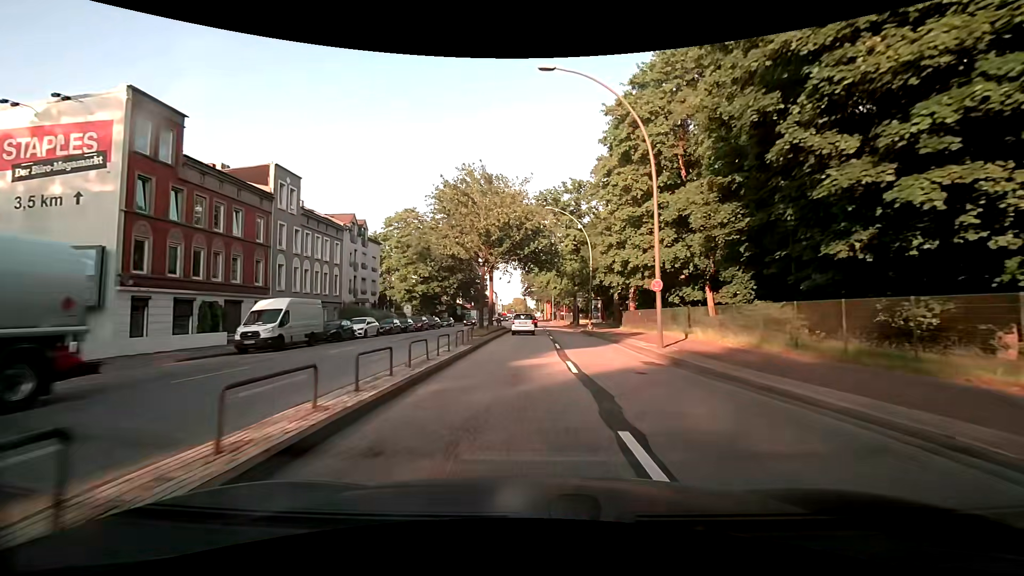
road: primary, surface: asphalt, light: Day
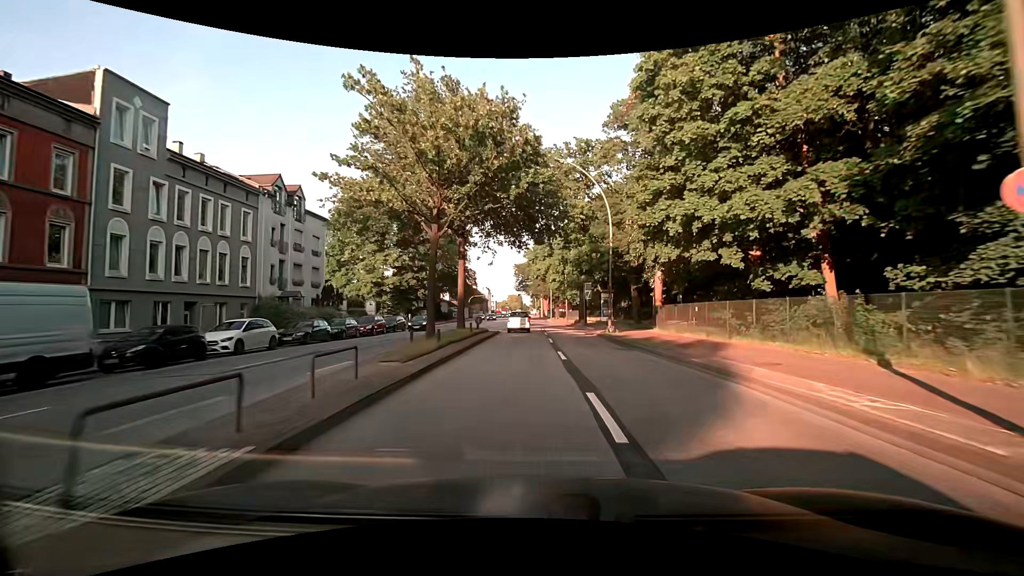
(+0.1, +15.4) m; +1°
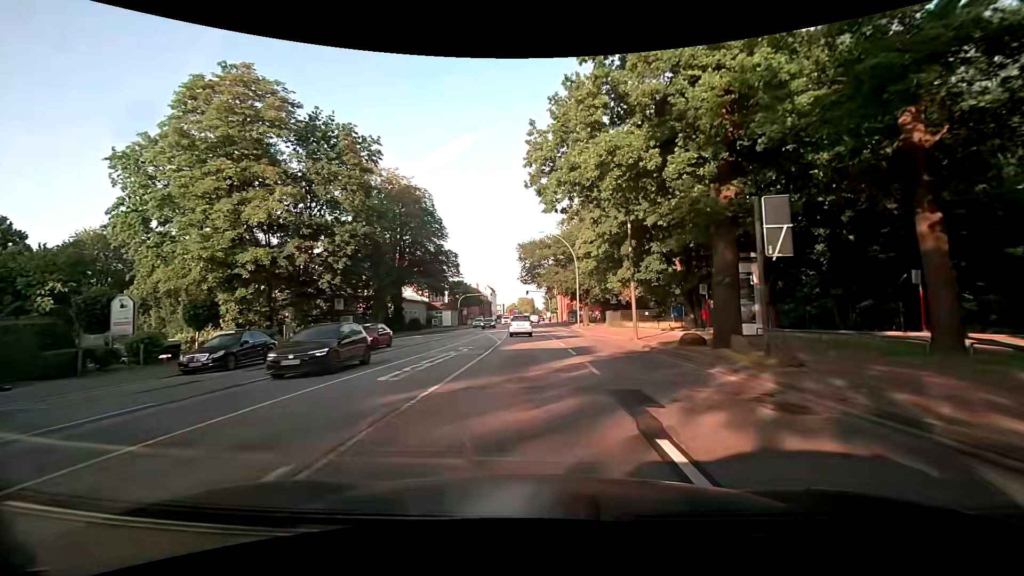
(-0.1, +38.7) m; -1°
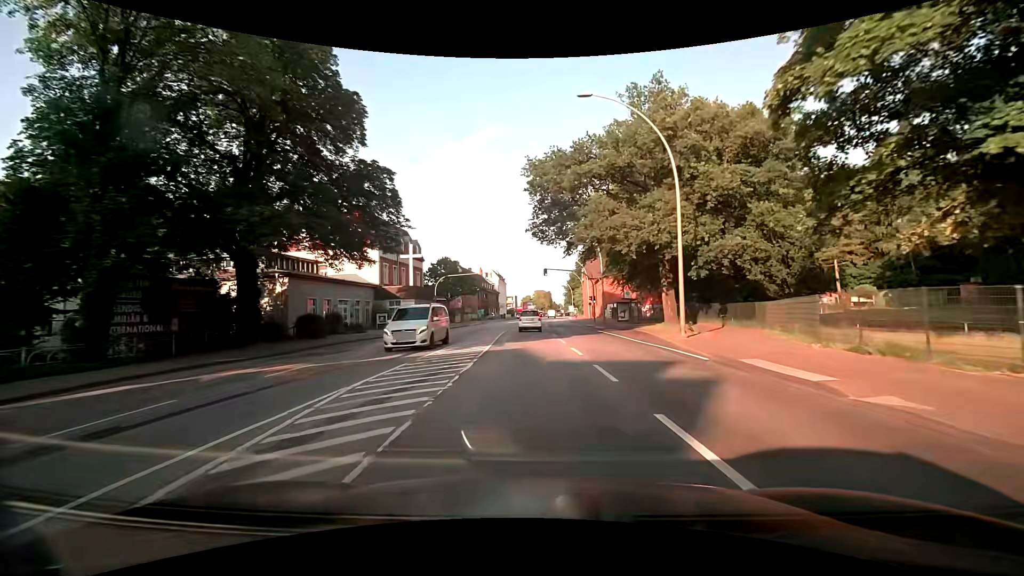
(-0.7, +38.2) m; -2°
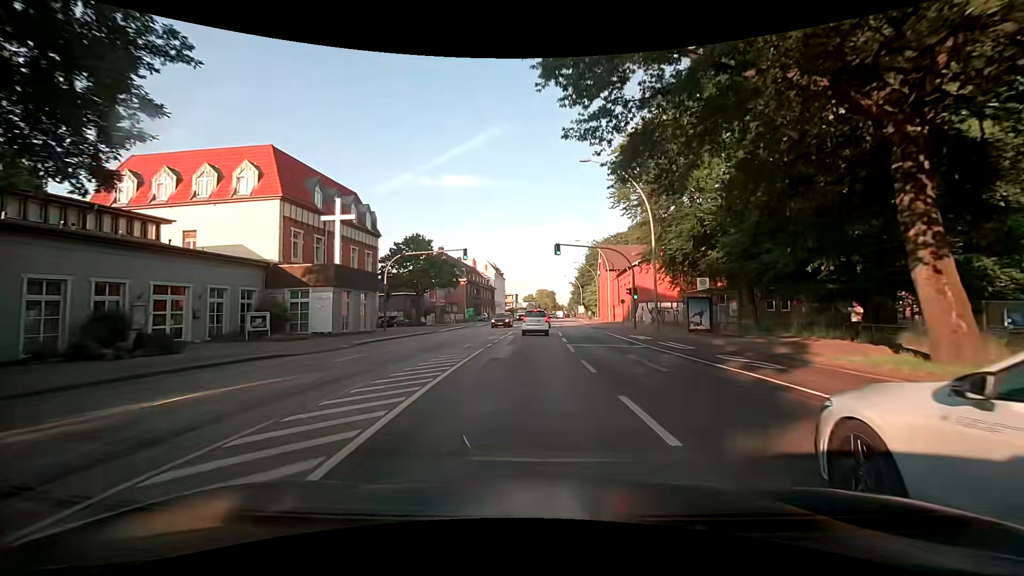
(0.0, +22.7) m; 0°
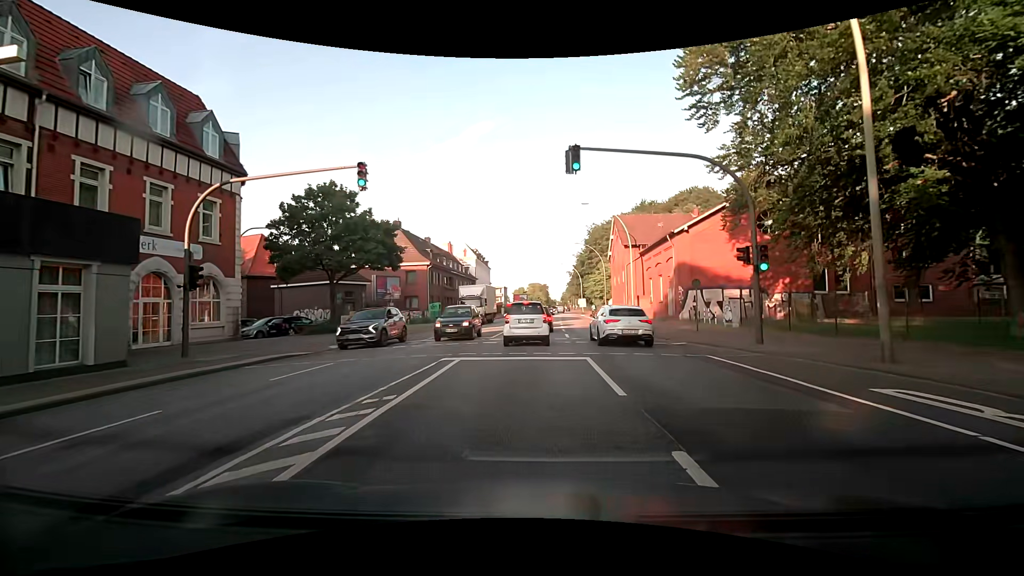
(+0.2, +21.8) m; +1°
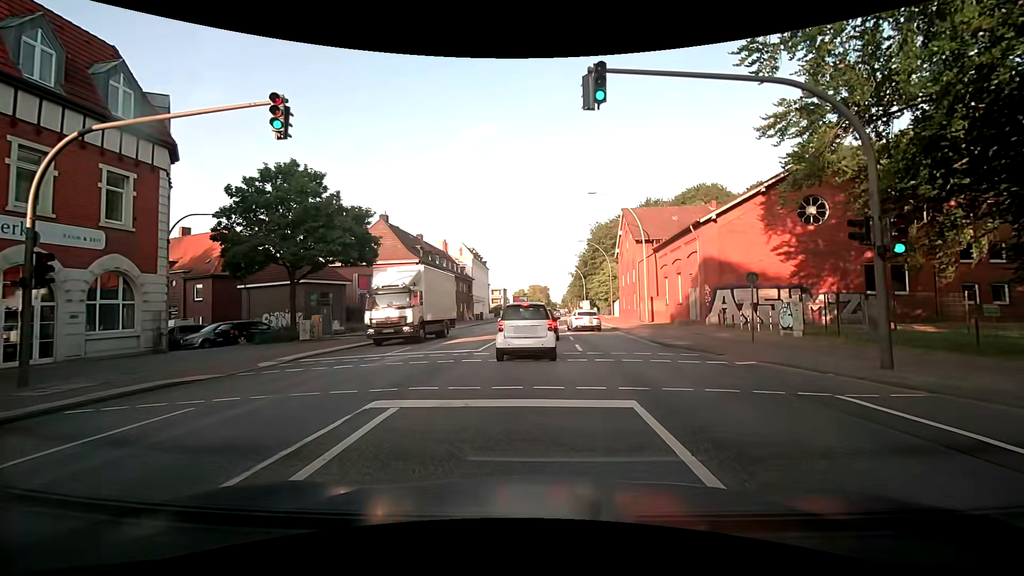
(0.0, +5.5) m; -2°
